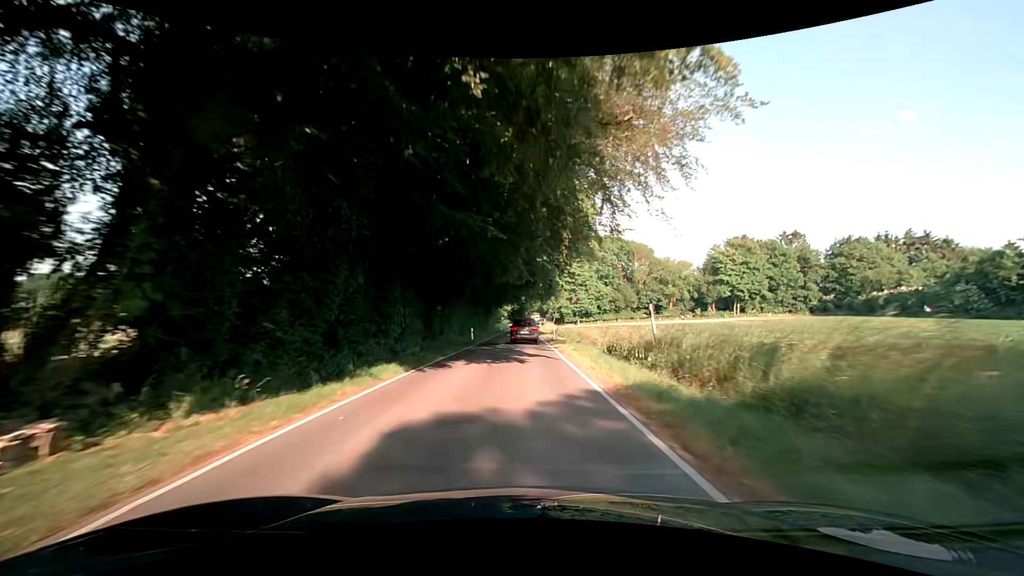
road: tertiary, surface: asphalt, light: Day
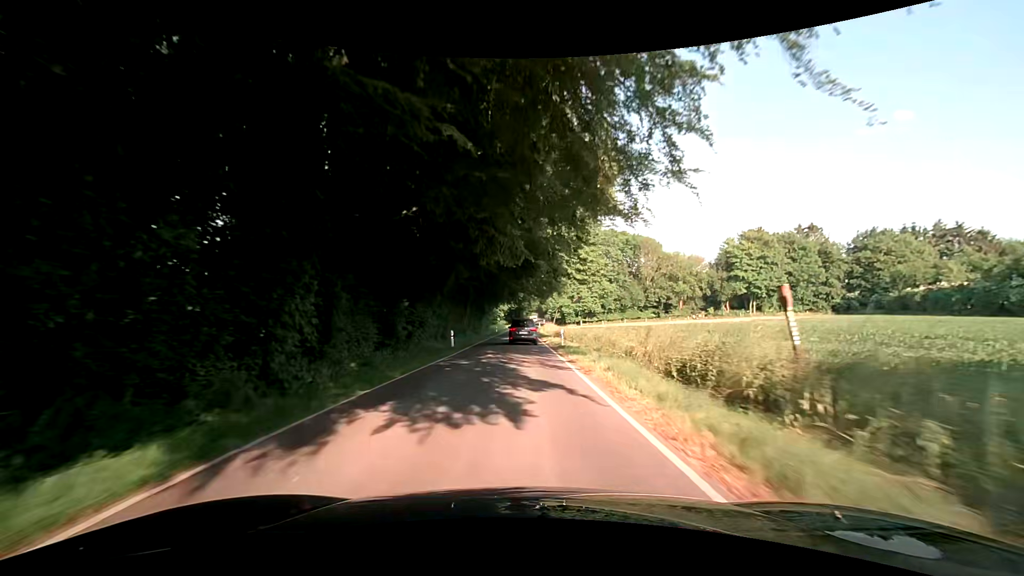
(0.0, +10.1) m; 0°
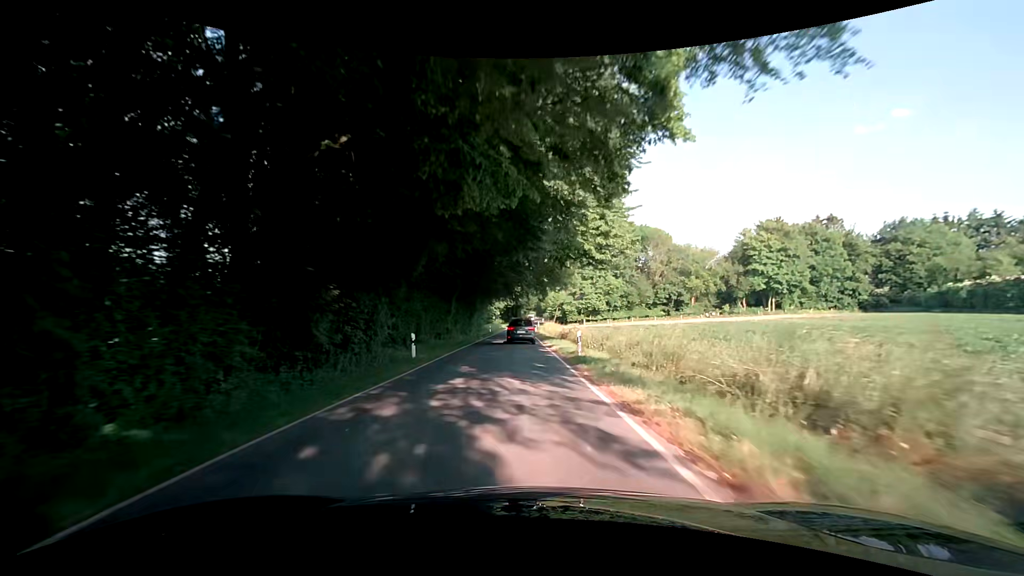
(0.0, +10.1) m; 0°
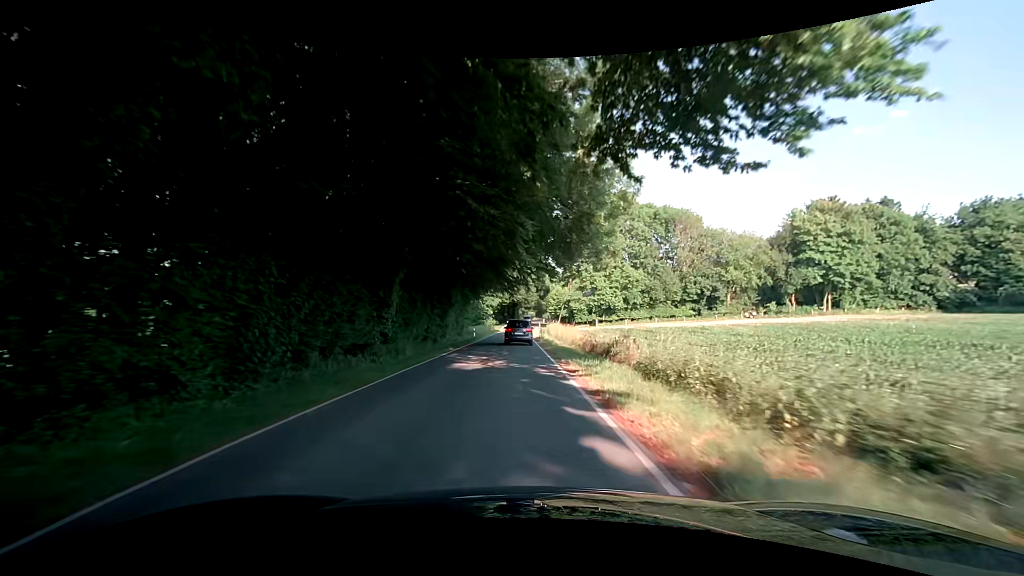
(0.0, +20.0) m; 0°
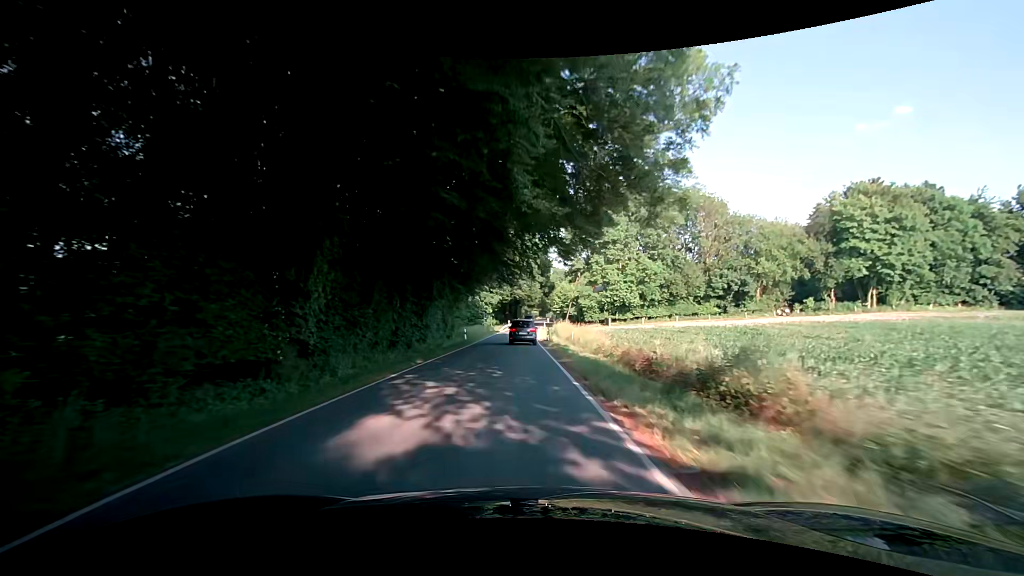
(+0.1, +9.9) m; 0°
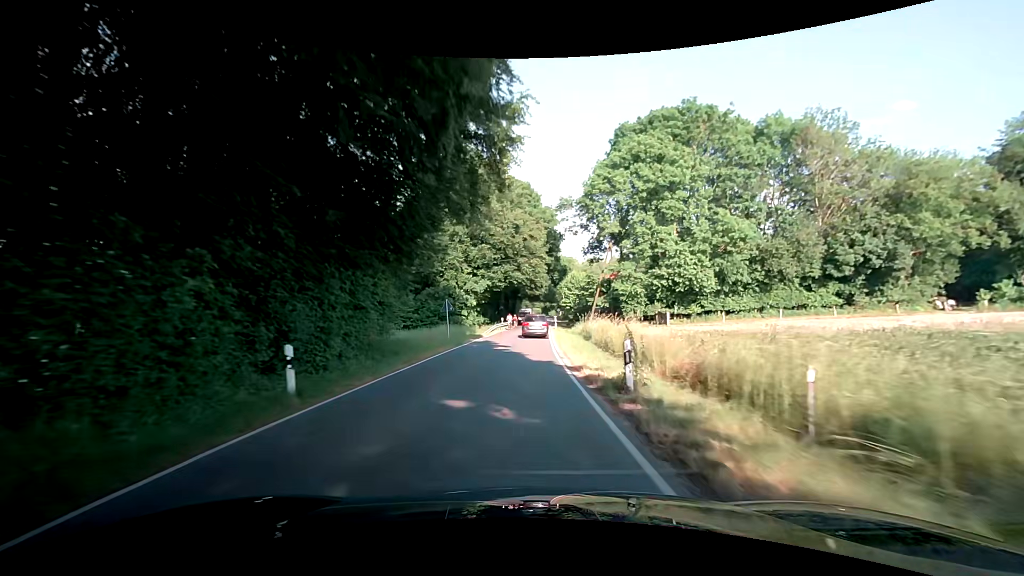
(0.0, +29.9) m; 0°
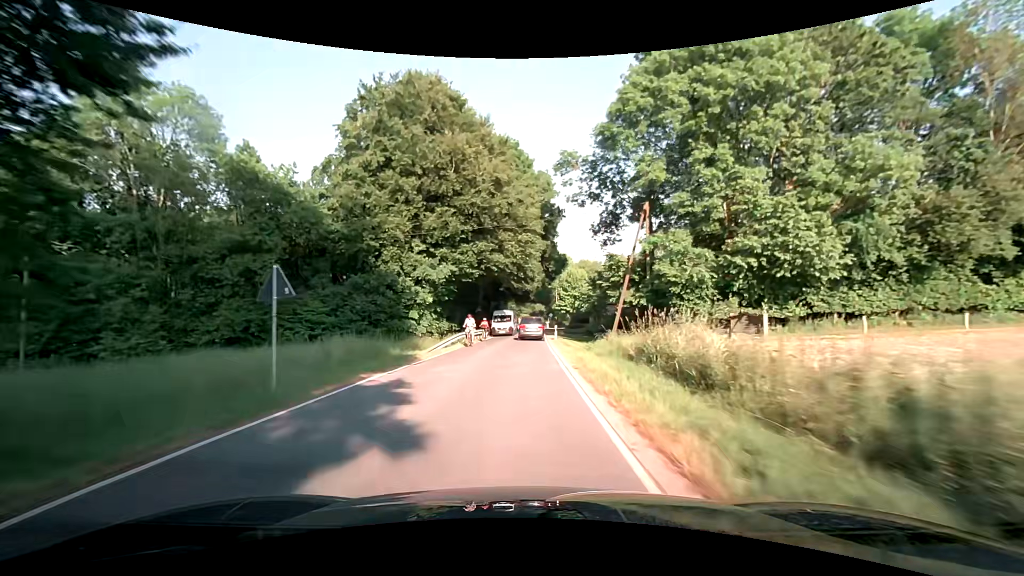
(0.0, +20.3) m; +1°
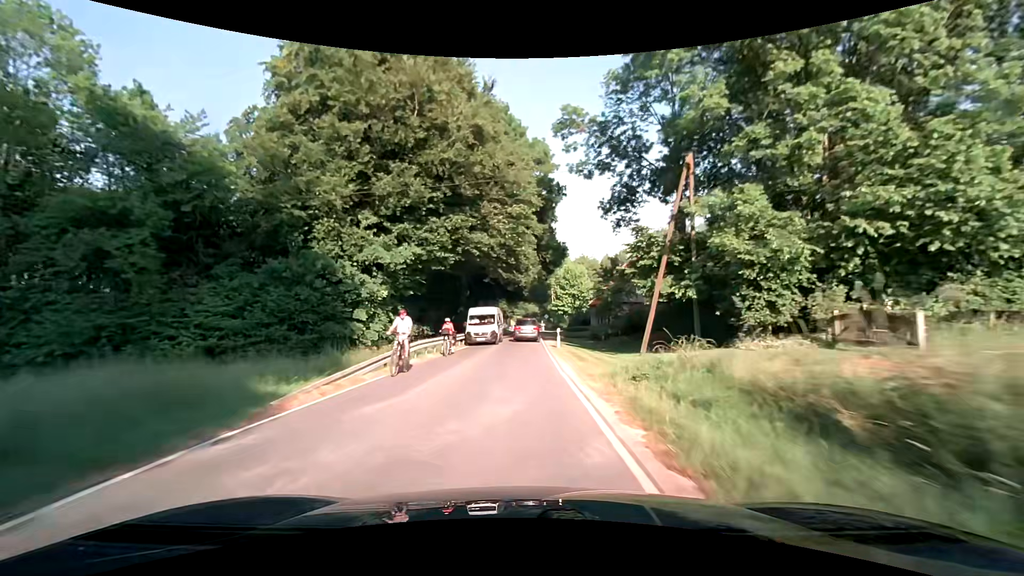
(+0.1, +10.2) m; +1°
(0, +10) (0, +20) (0, +30) (+1, +40) (+1, +50) (+1, +60) (+1, +70) (+1, +80) (+2, +90) (+2, +100) m
